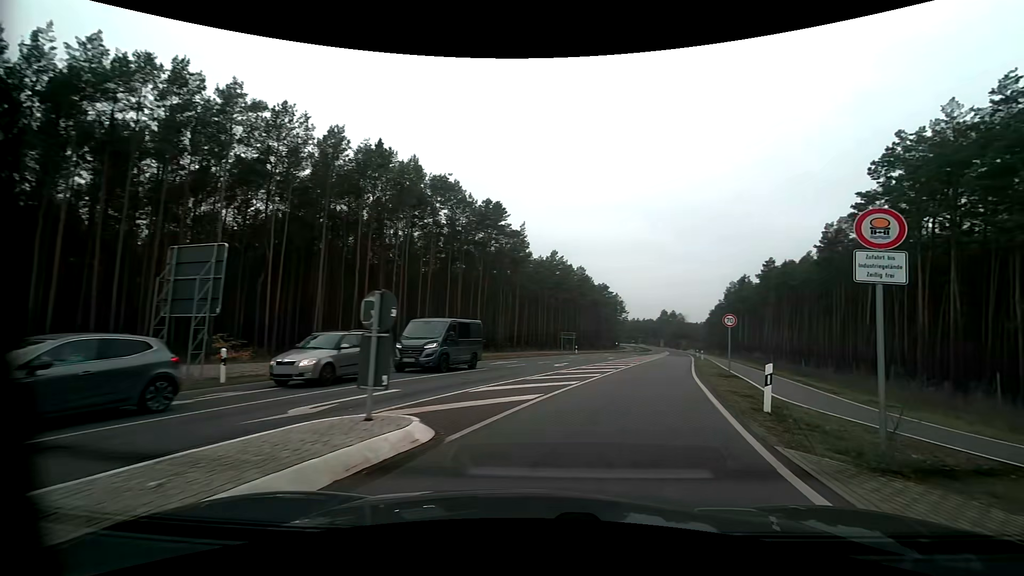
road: secondary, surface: asphalt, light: Day
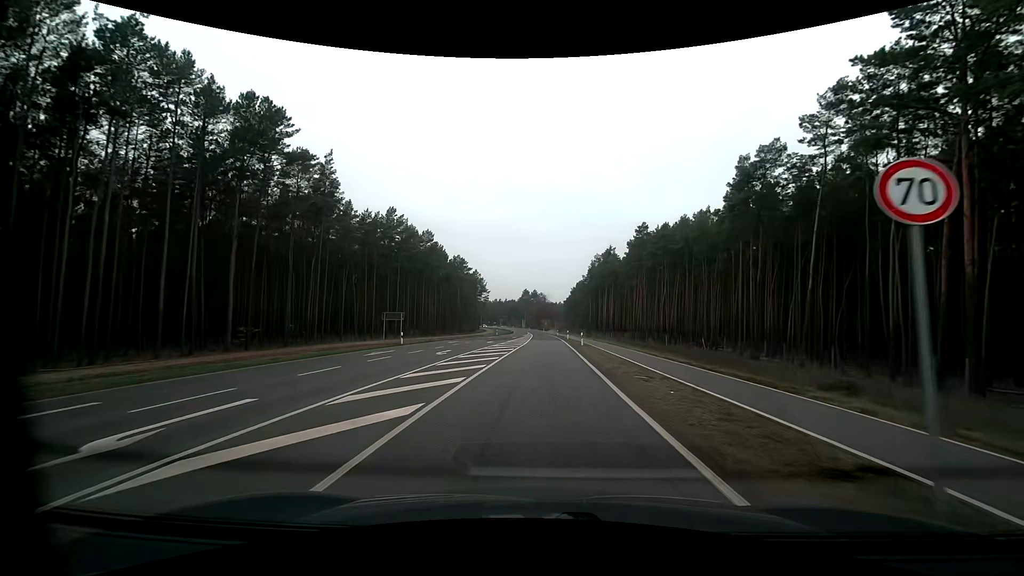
(+4.7, +21.7) m; +16°
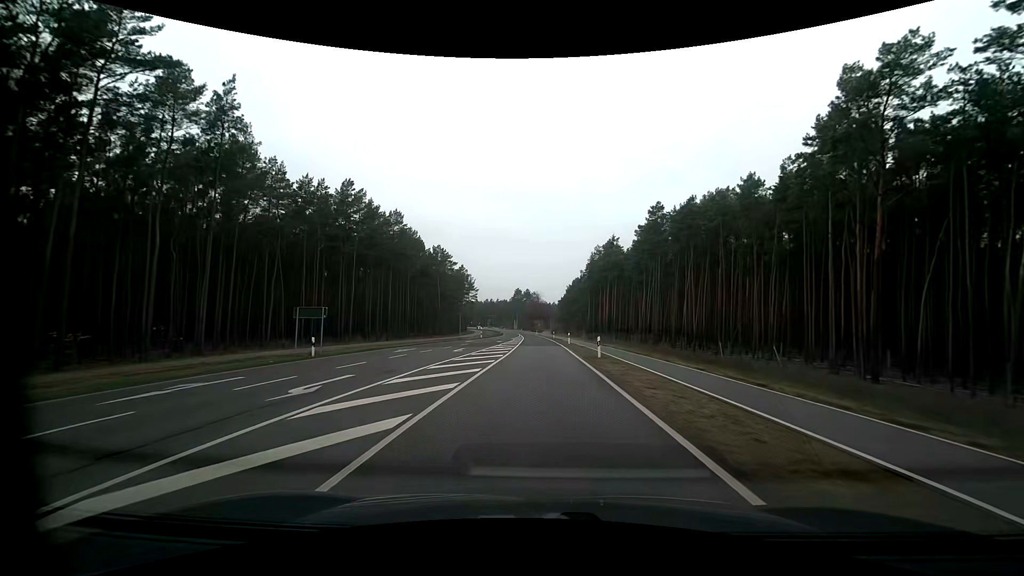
(+0.2, +15.3) m; 0°
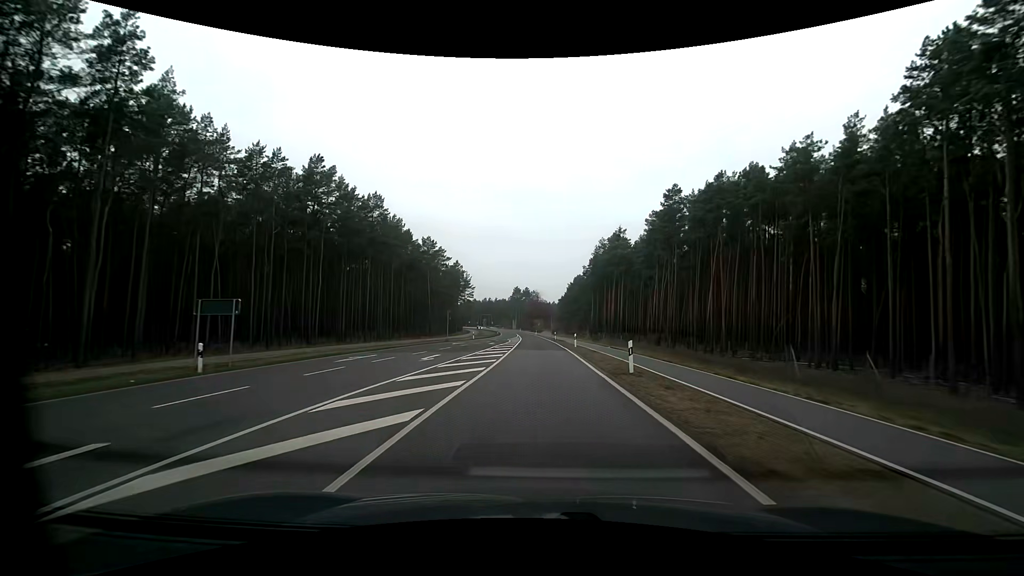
(+0.1, +8.8) m; +1°
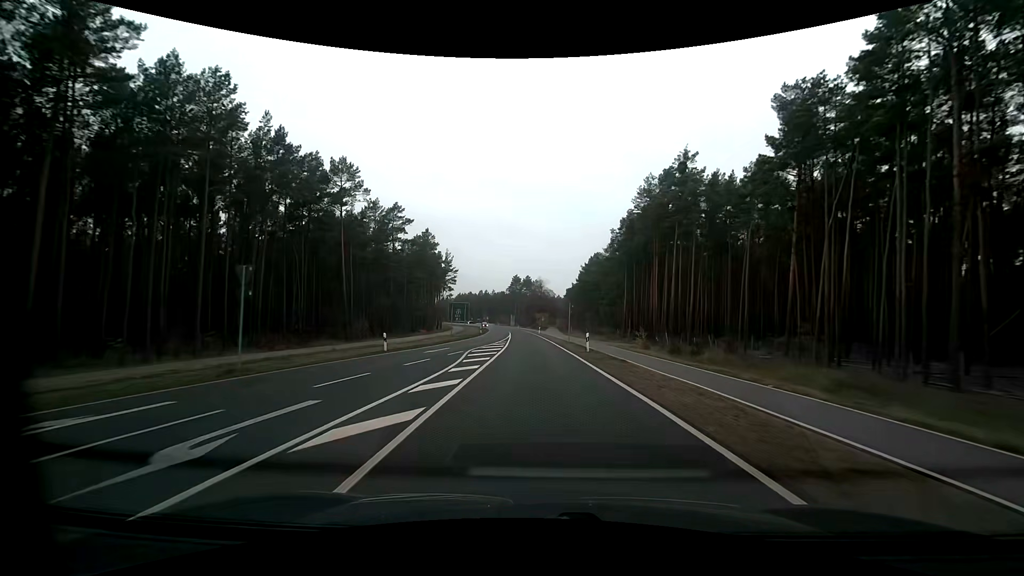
(-0.1, +40.2) m; 0°
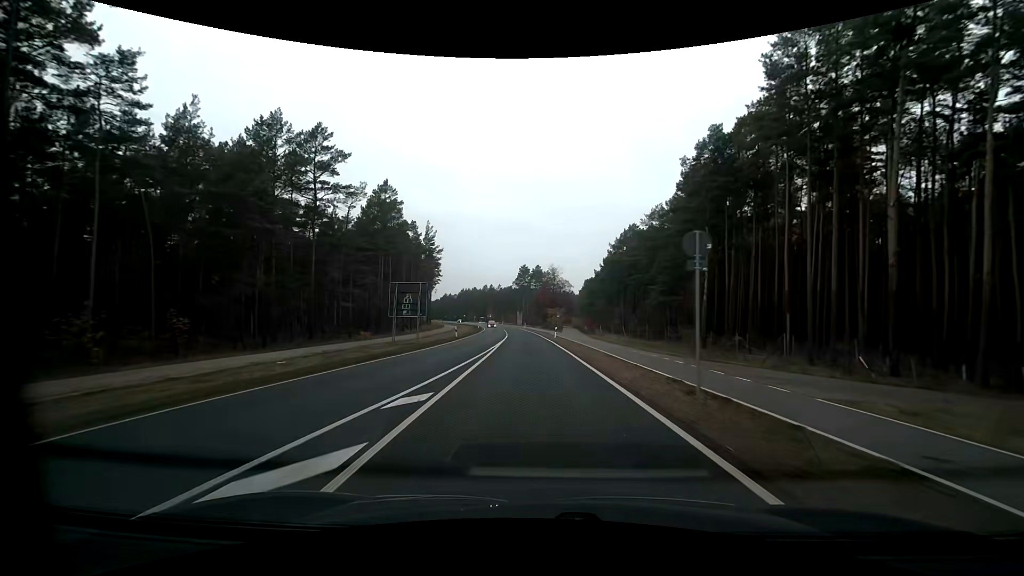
(-0.6, +31.9) m; -2°
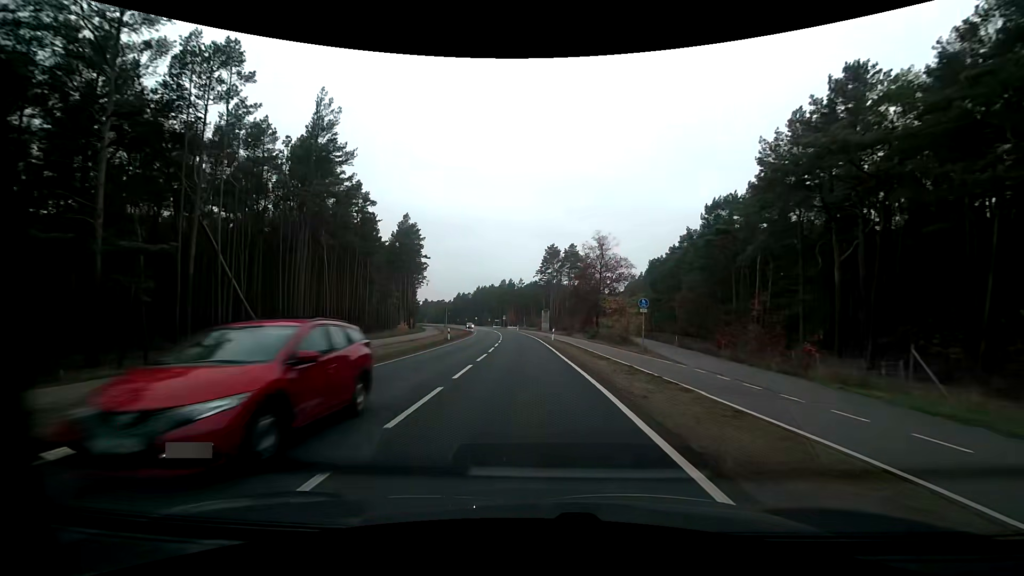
(-1.1, +53.1) m; -3°
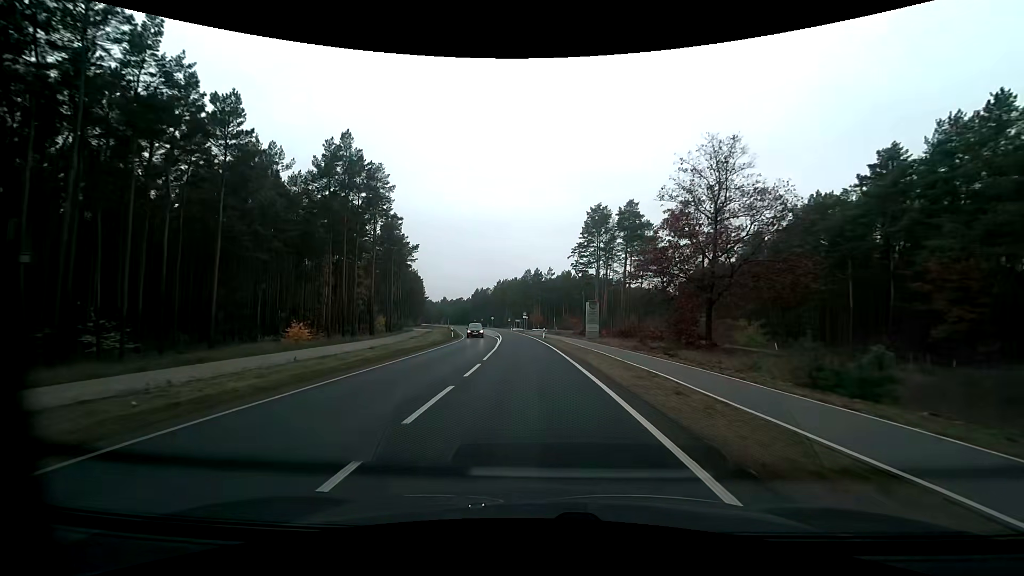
(-1.3, +41.7) m; -3°
(0, +10) (0, +20) (-1, +30) (-1, +40) (-2, +50) (-2, +60) (-3, +70) (-5, +80) (-6, +90) (-8, +100) m
